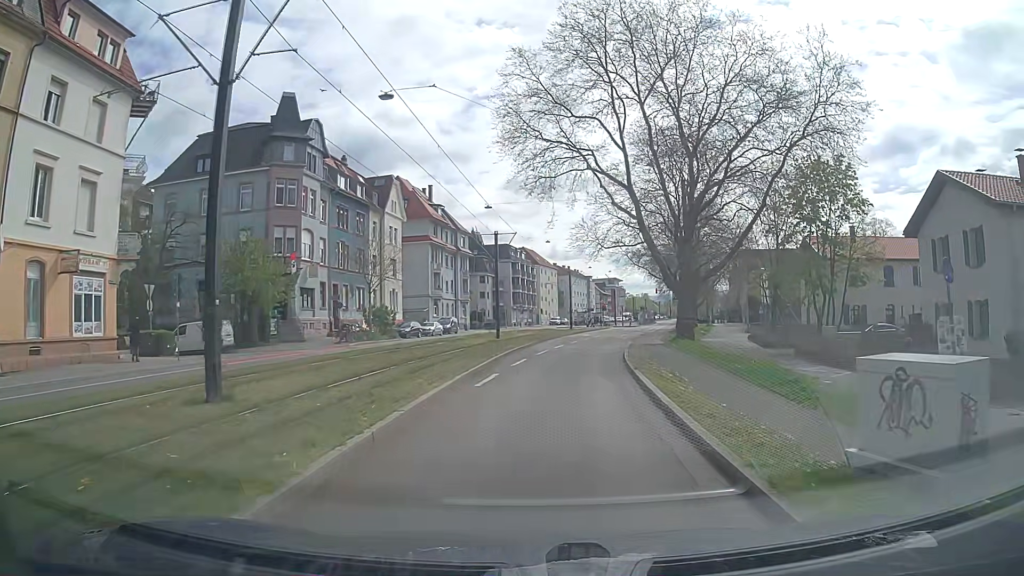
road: secondary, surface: asphalt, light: Day
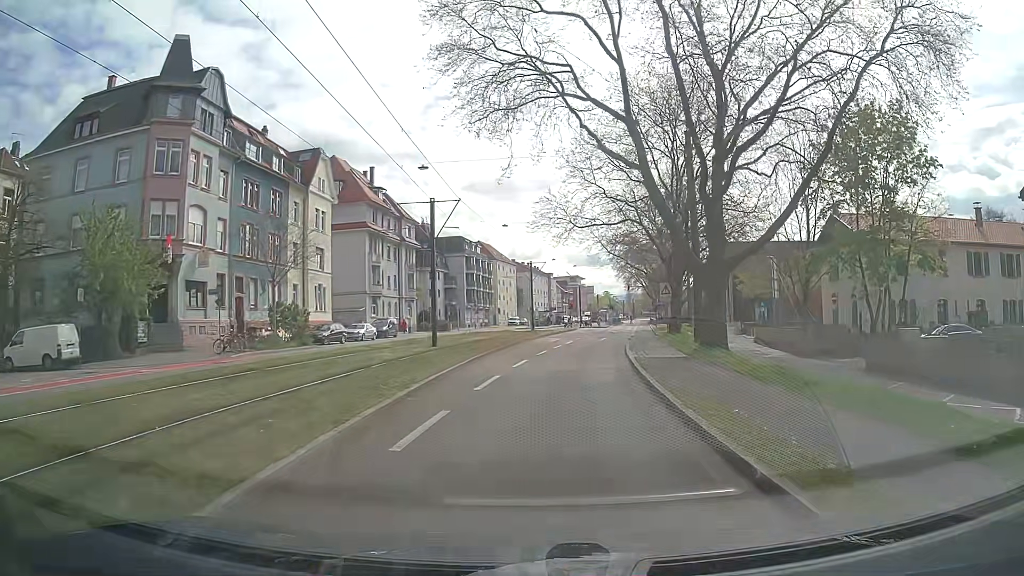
(+0.3, +12.6) m; +3°
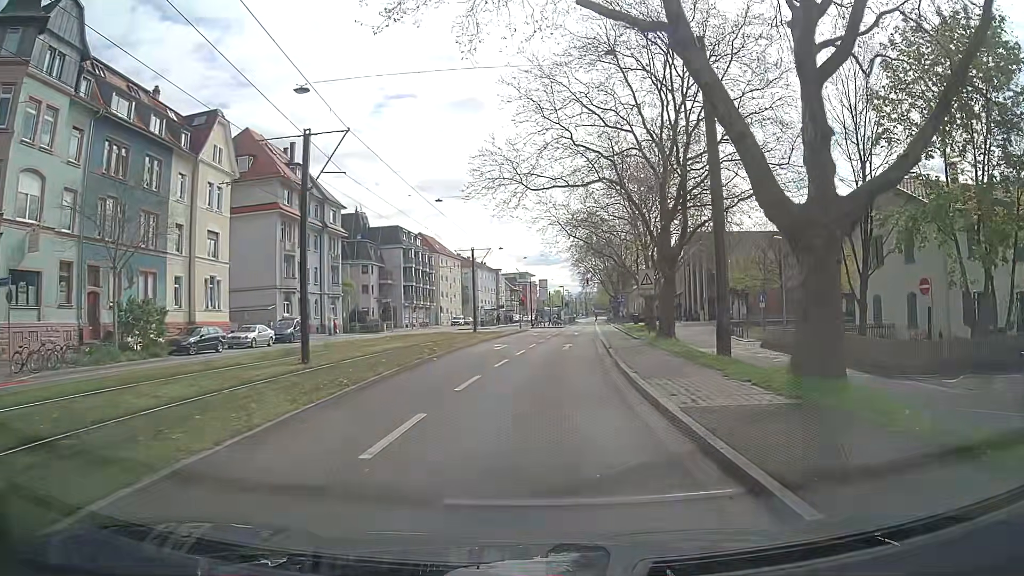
(+0.5, +12.4) m; +4°
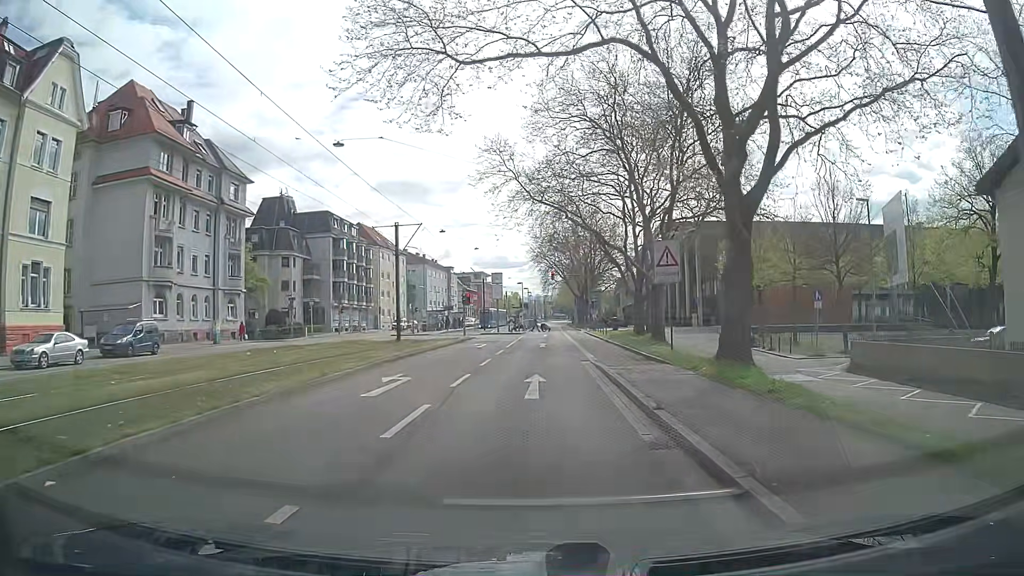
(+0.6, +16.4) m; +3°
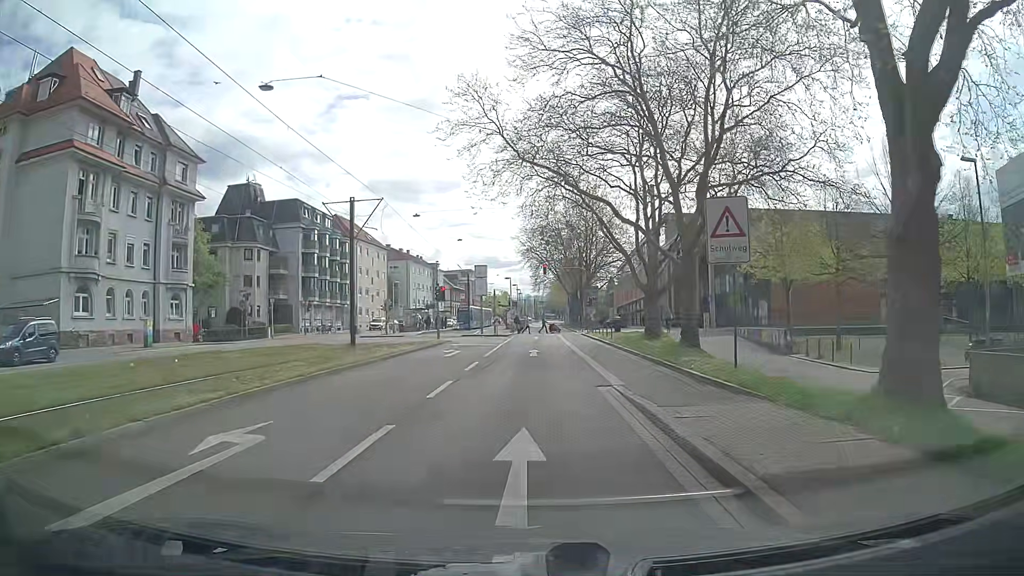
(+0.1, +8.3) m; +1°
